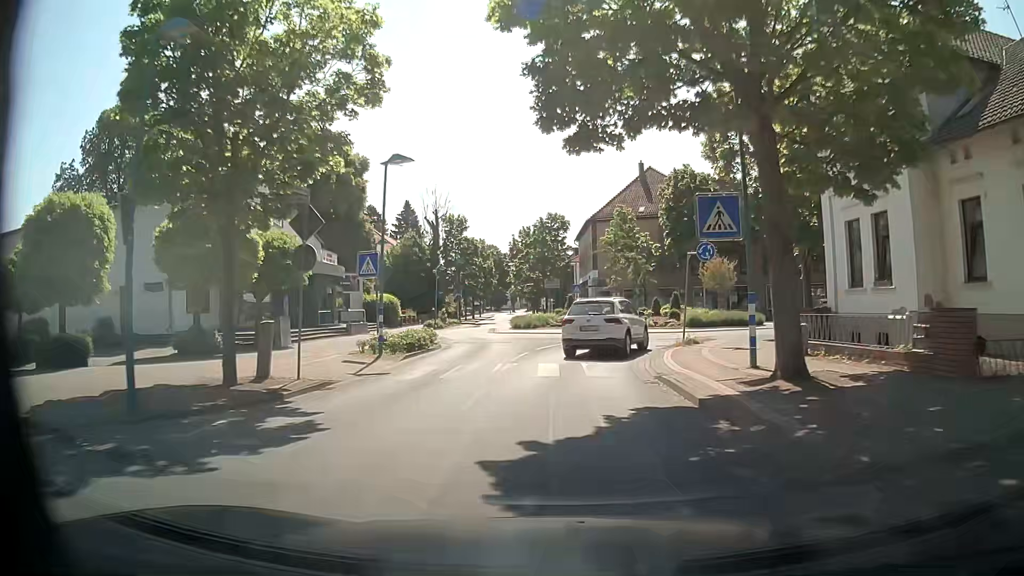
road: unclassified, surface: asphalt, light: Day
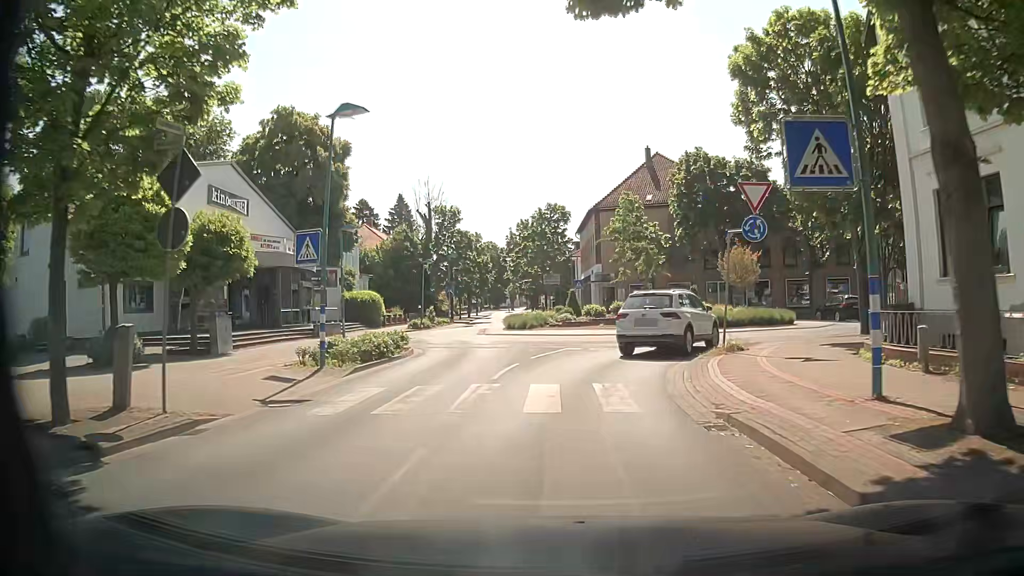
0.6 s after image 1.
(-0.1, +5.2) m; +1°
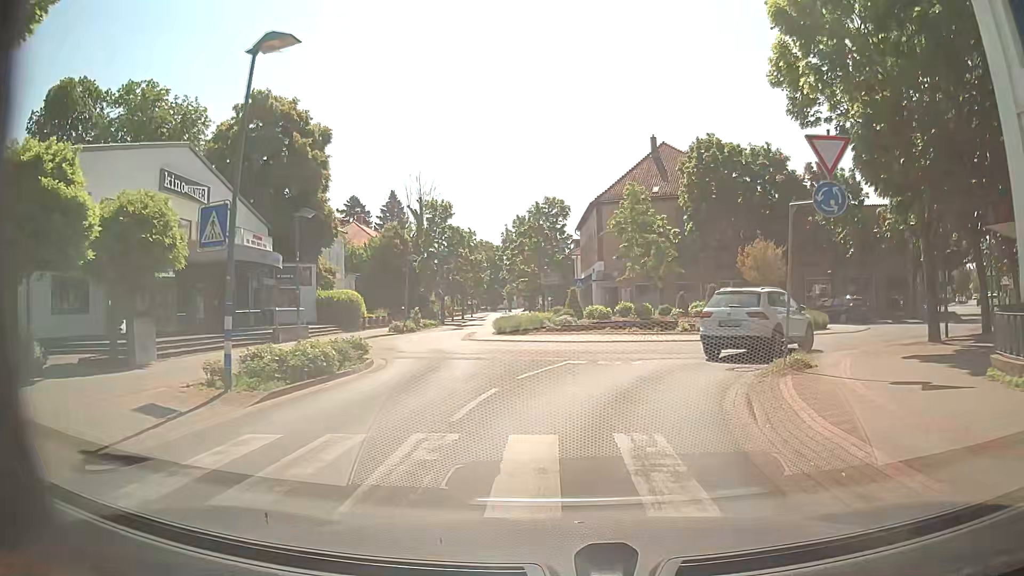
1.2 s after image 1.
(-0.2, +4.6) m; -2°
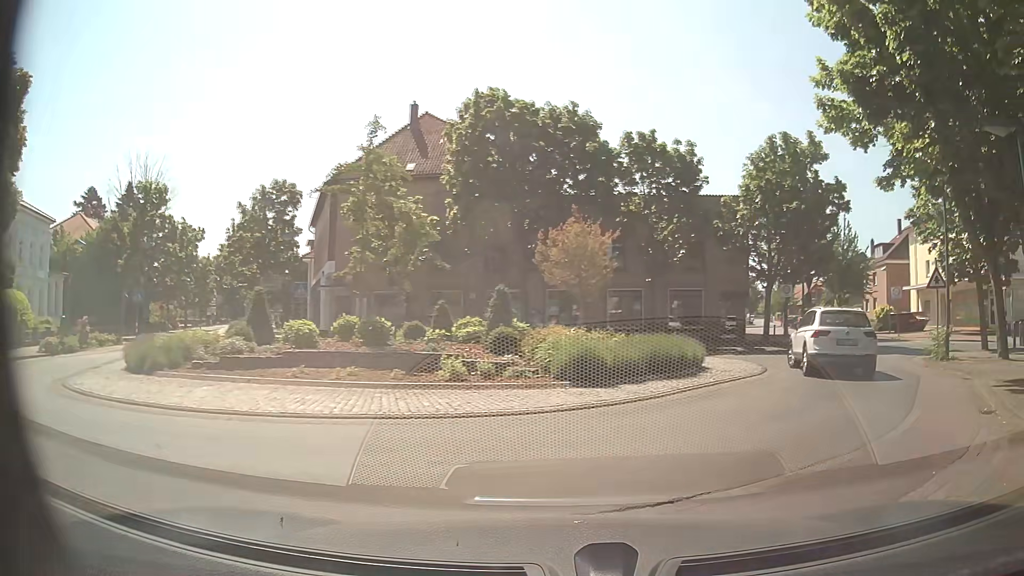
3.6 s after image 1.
(+1.2, +13.2) m; +19°
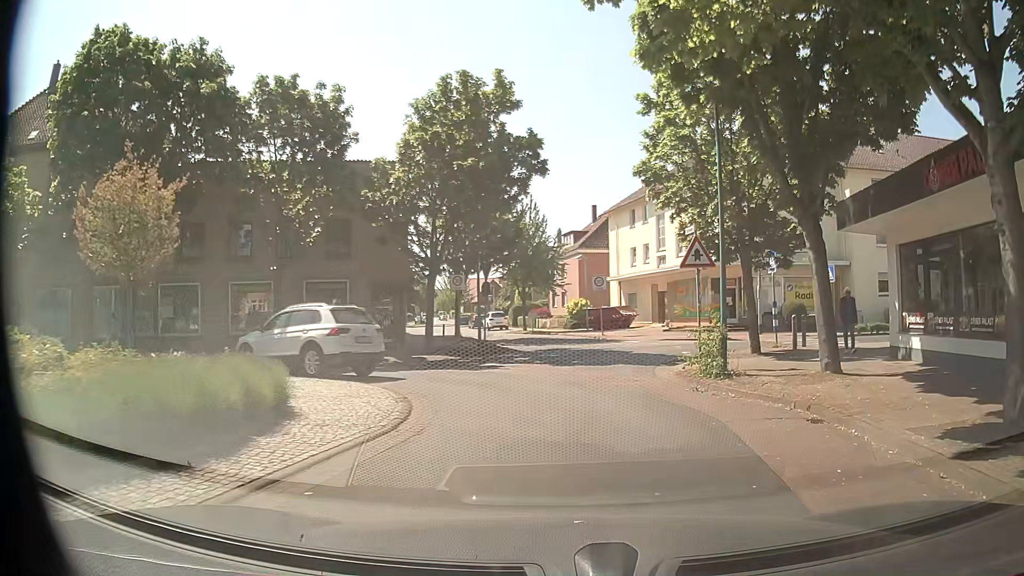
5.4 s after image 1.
(+2.4, +8.1) m; +29°
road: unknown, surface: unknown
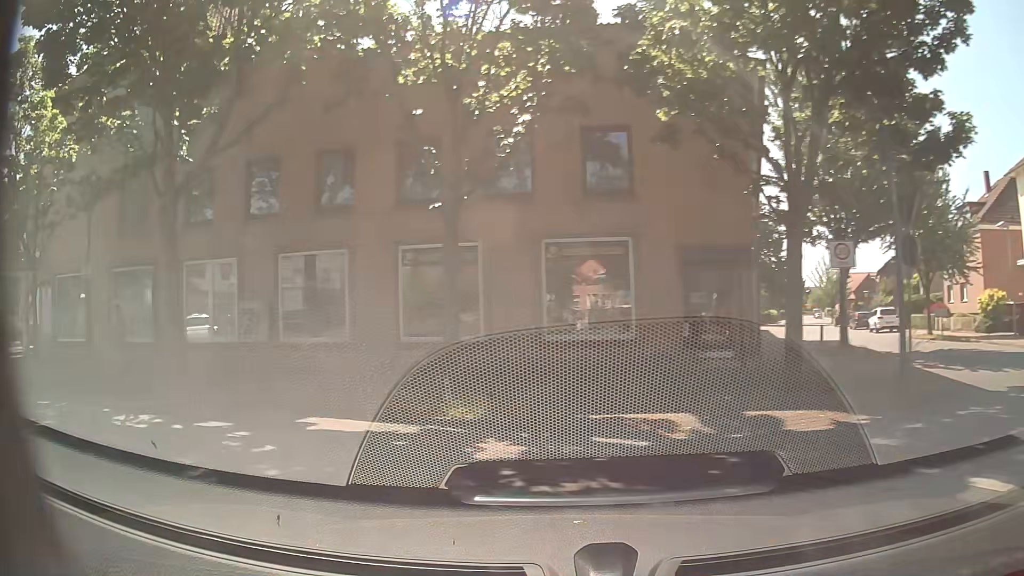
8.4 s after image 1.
(-1.1, +14.8) m; -30°
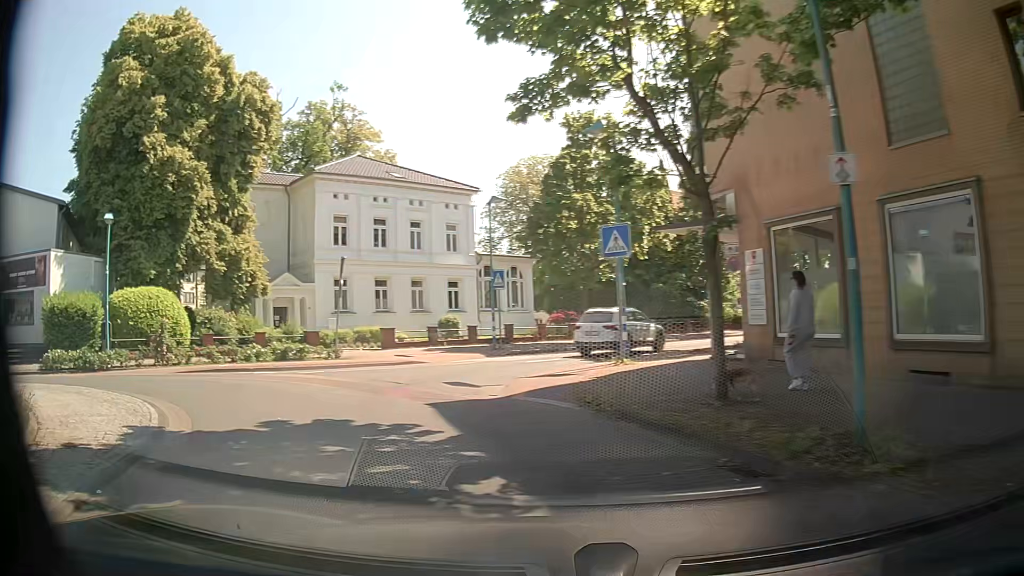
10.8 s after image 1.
(-5.3, +8.7) m; -64°
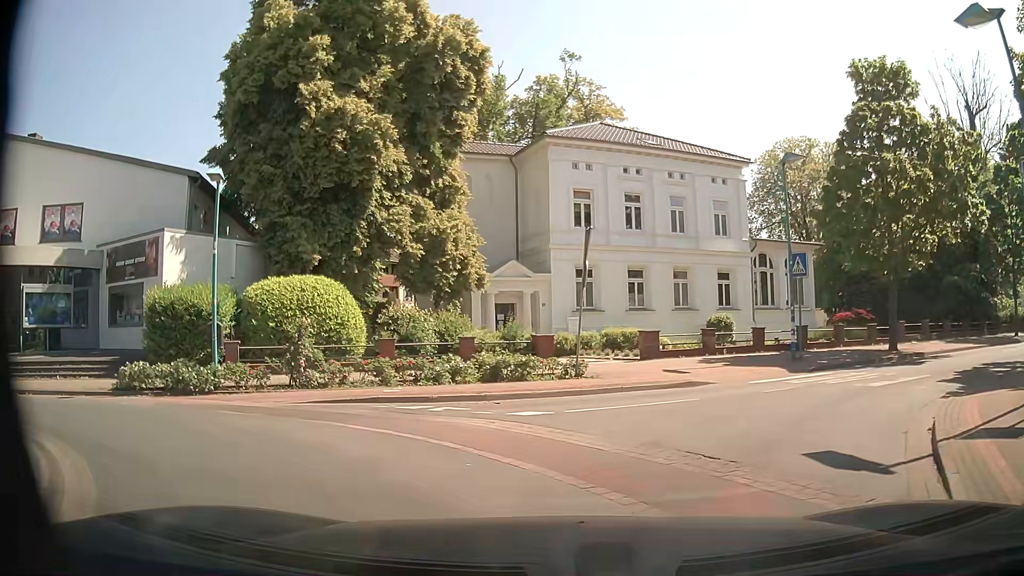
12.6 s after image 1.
(-1.7, +7.4) m; -20°
(+2, +10) (+9, +16) (+18, +21) (+27, +26) (+36, +31) (+45, +35) (+54, +39) (+63, +44) (+72, +48) (+81, +52) m
